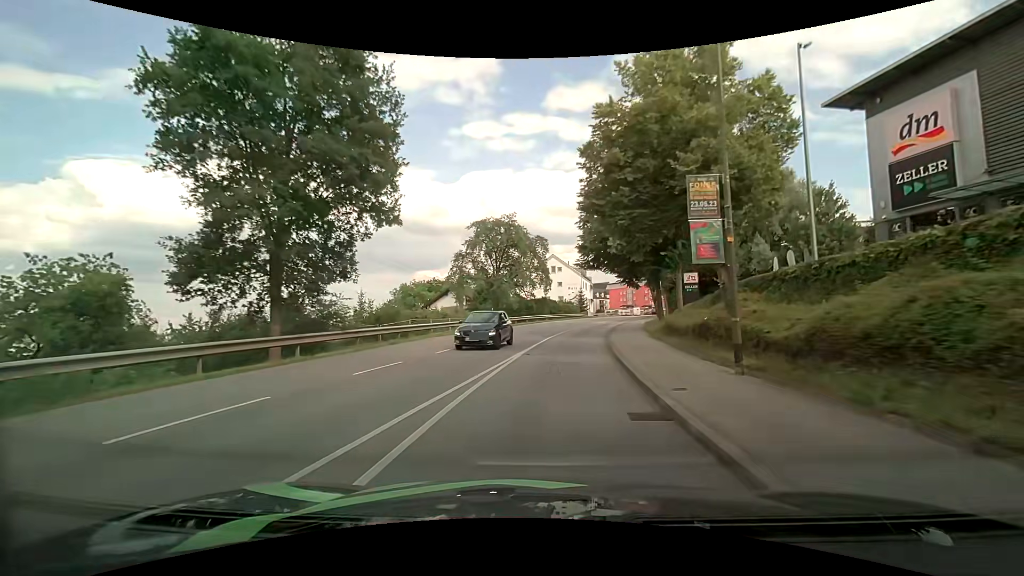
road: tertiary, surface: asphalt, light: Day
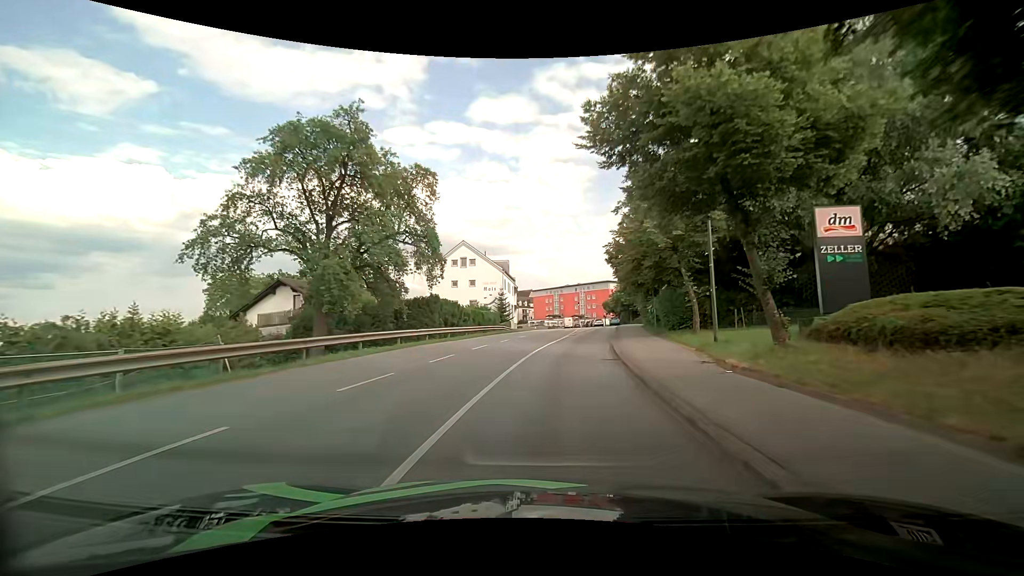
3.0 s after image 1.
(+2.6, +31.1) m; +9°
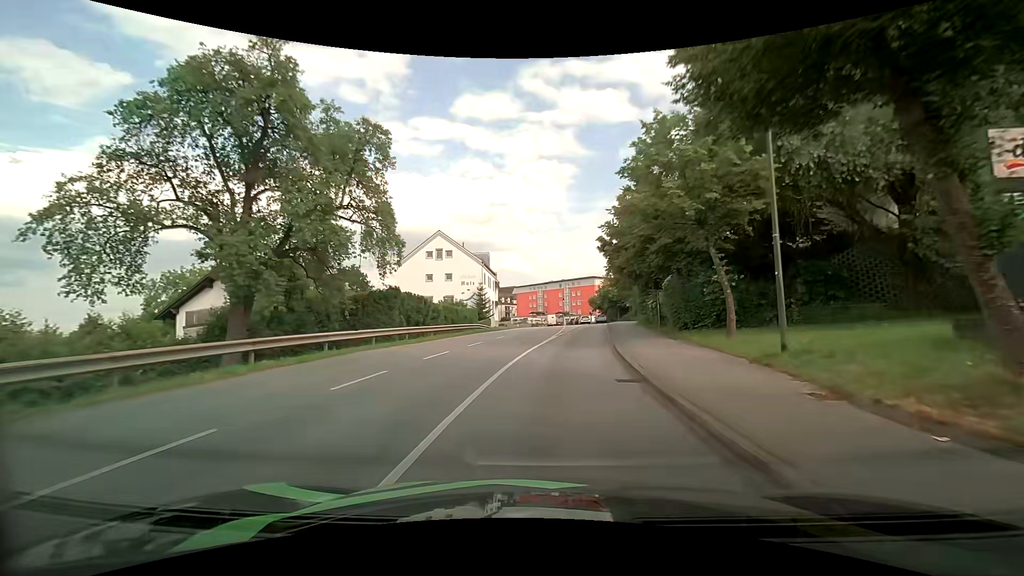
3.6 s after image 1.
(+0.1, +6.2) m; +2°
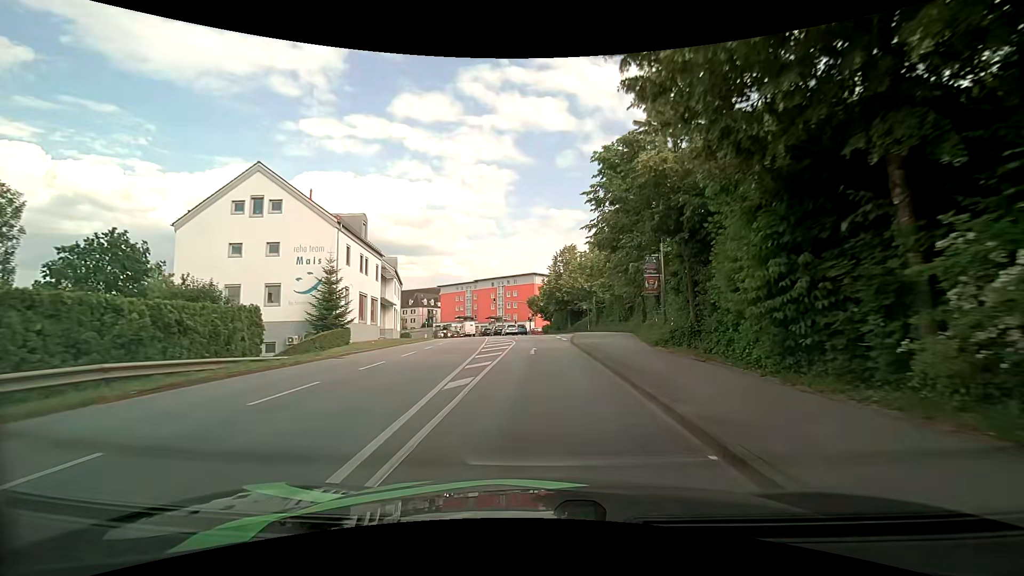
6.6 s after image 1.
(+2.3, +30.1) m; +7°
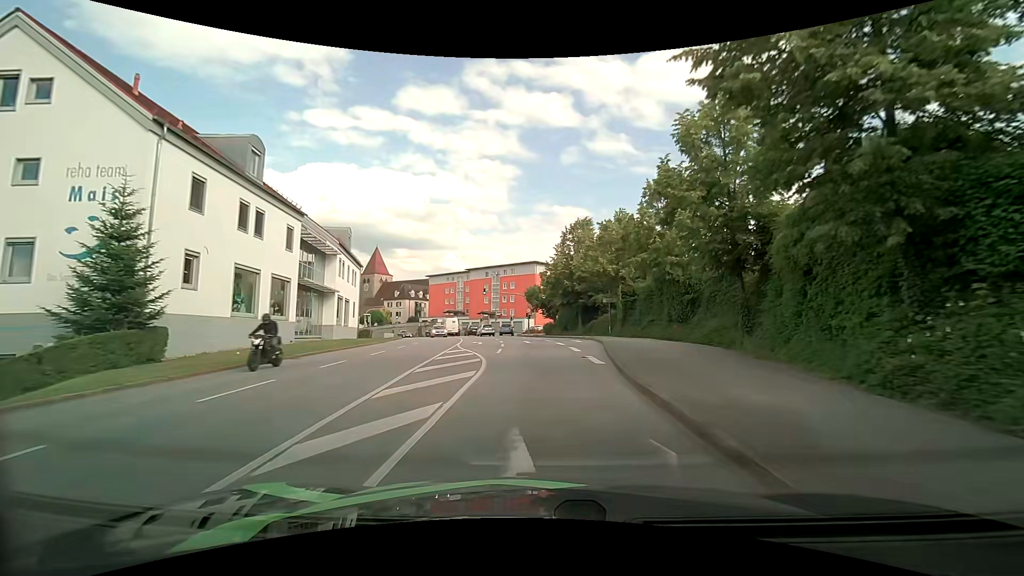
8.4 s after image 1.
(0.0, +17.8) m; 0°
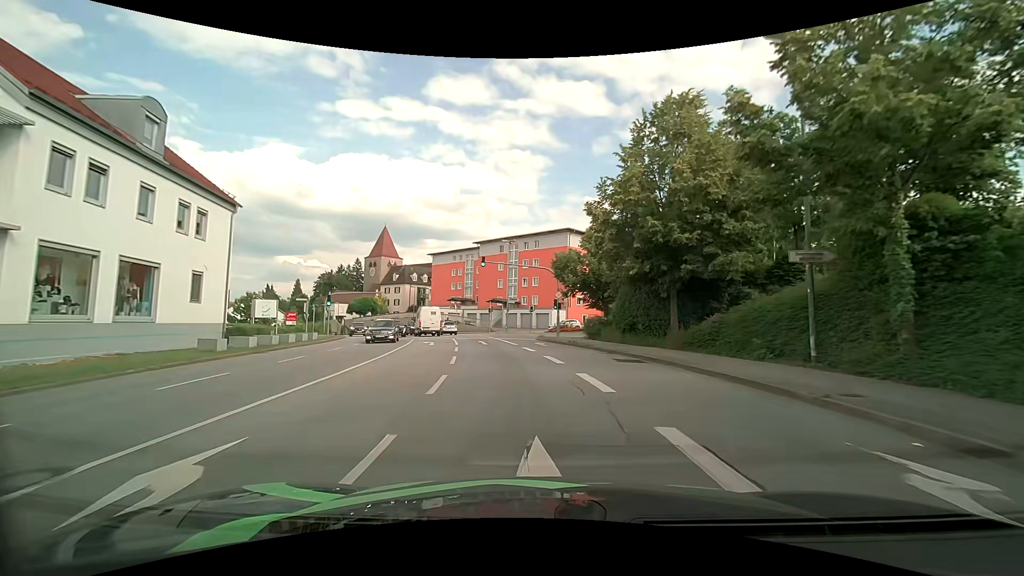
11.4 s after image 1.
(-0.5, +28.9) m; -3°
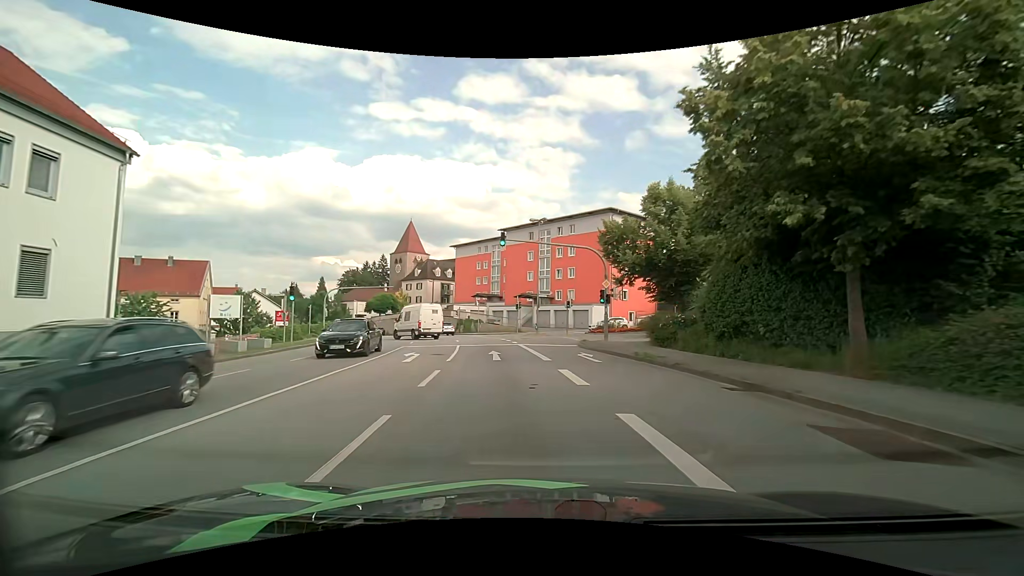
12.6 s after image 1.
(-0.3, +11.0) m; -4°
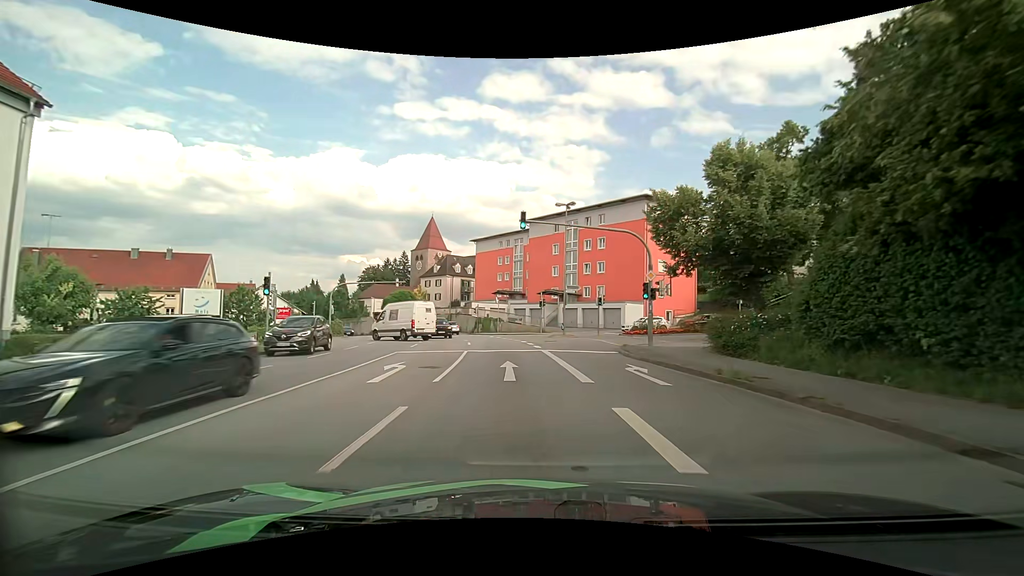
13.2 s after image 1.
(-0.1, +5.5) m; -3°
(0, +10) (-1, +20) (-2, +30) (-4, +40) (-7, +49) (-11, +59) (-15, +68) (-19, +77) (-25, +85) (-30, +93) m
